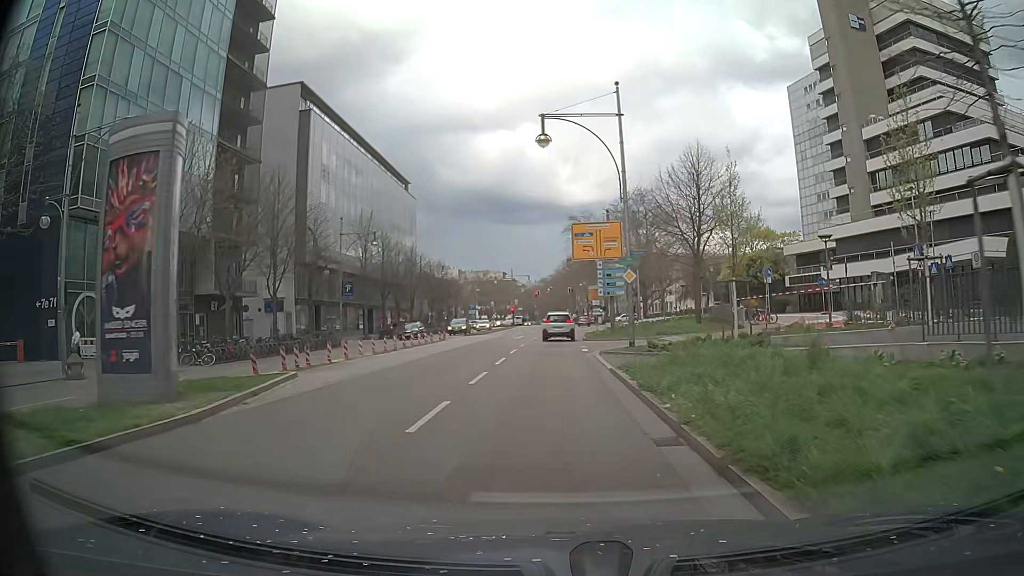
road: primary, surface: asphalt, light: Day
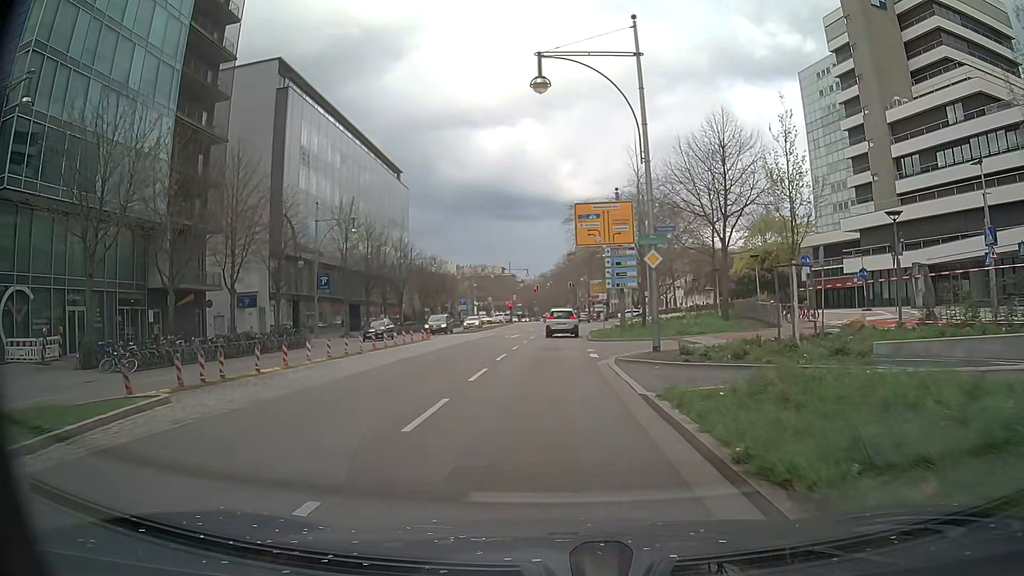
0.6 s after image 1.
(0.0, +6.2) m; +1°
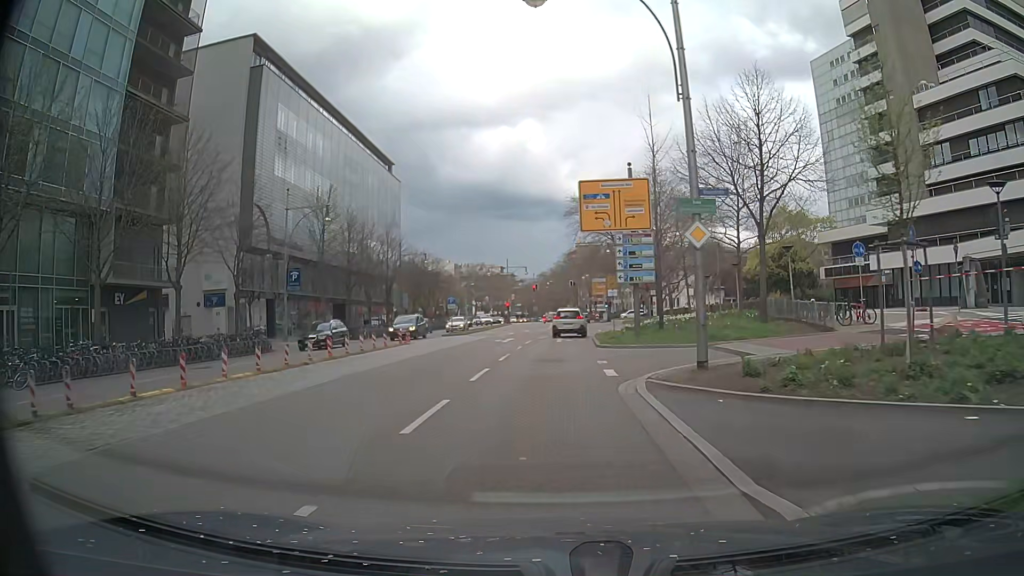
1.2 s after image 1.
(0.0, +6.1) m; -1°
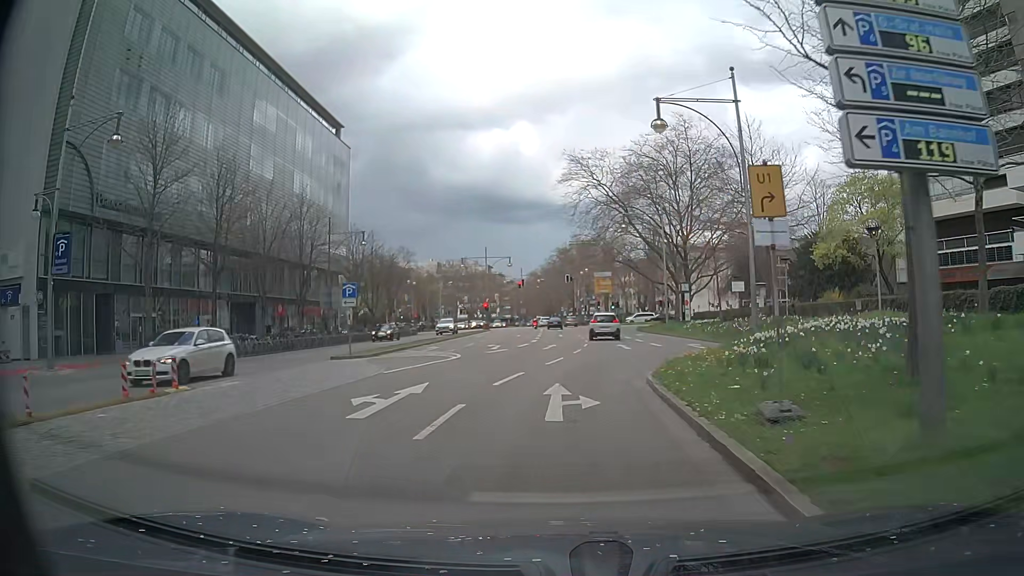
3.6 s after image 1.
(+0.2, +23.6) m; +1°
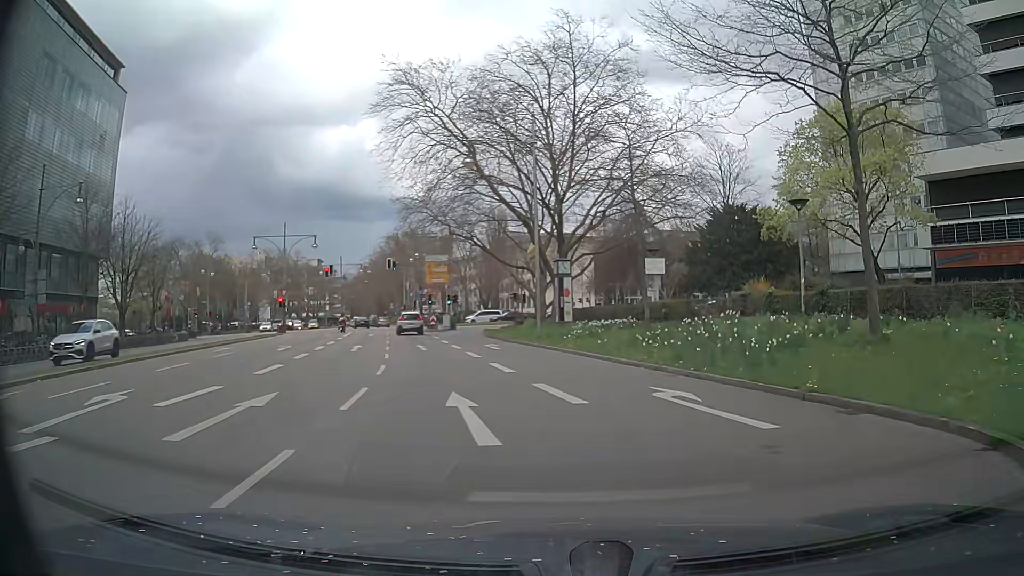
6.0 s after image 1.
(+1.6, +21.4) m; +14°
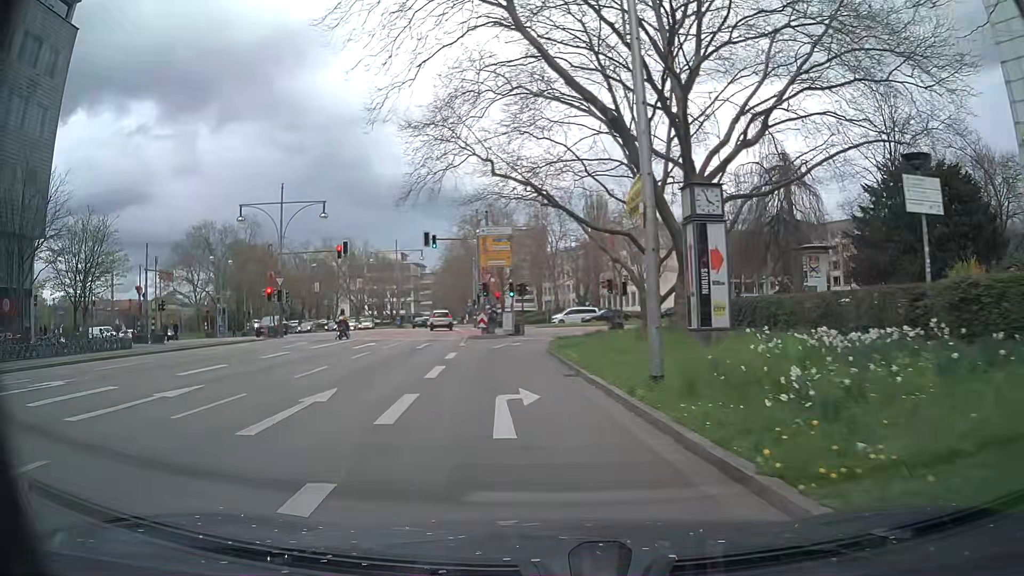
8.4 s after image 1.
(-0.4, +20.2) m; -9°
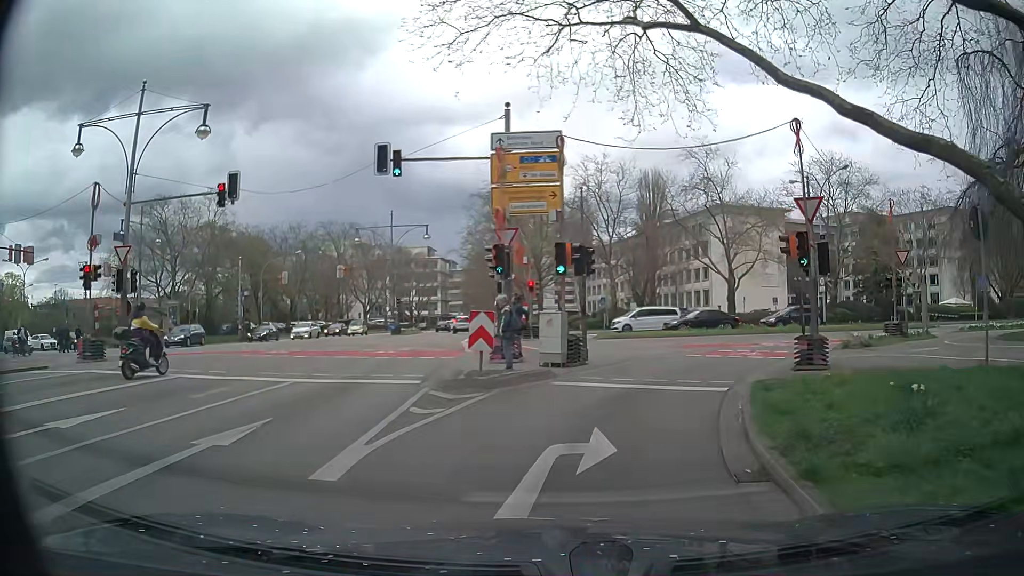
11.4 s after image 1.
(-1.8, +23.0) m; -4°
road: primary_link
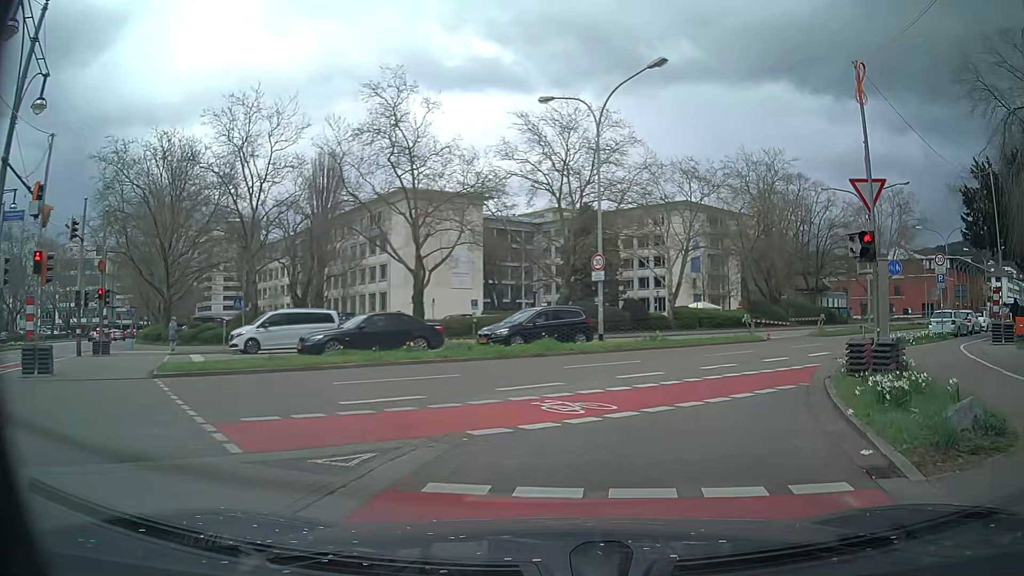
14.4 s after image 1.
(+3.7, +18.8) m; +29°
(+1, +10) (+5, +19) (+11, +27) (+18, +34) (+25, +41) (+33, +48) (+40, +55) (+47, +62) (+54, +69) (+62, +75) m
